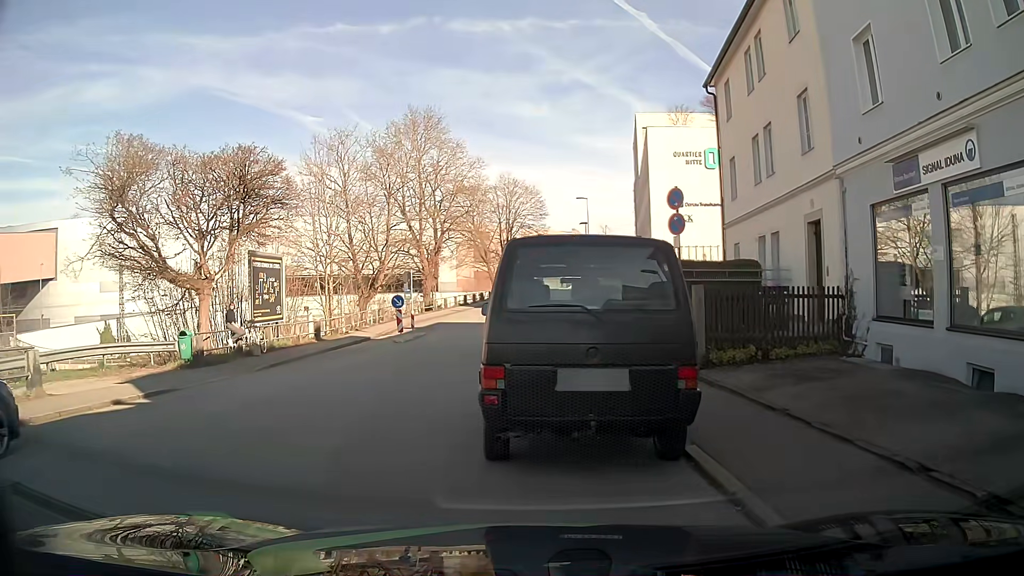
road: residential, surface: asphalt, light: Day
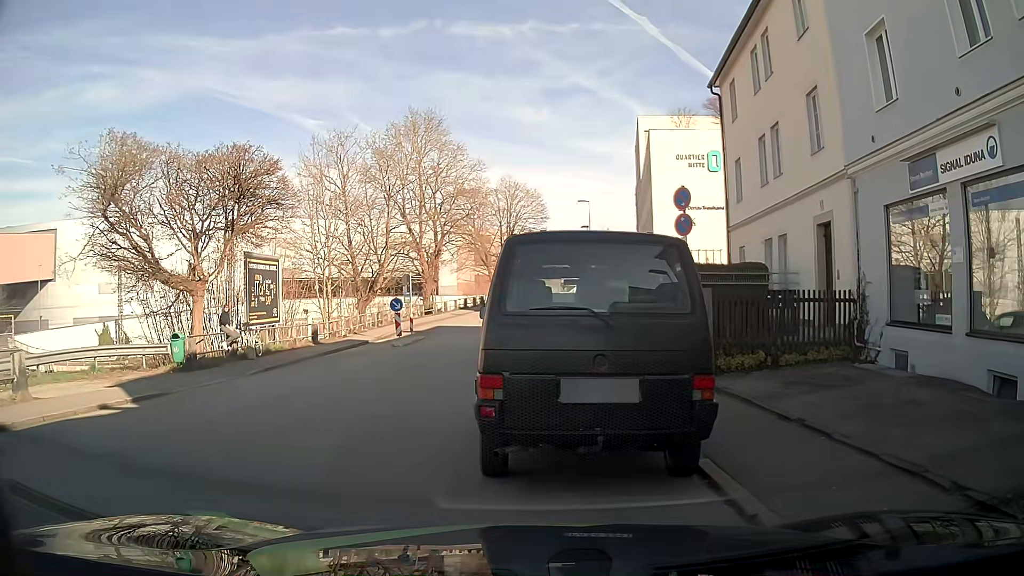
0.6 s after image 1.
(0.0, +0.4) m; 0°
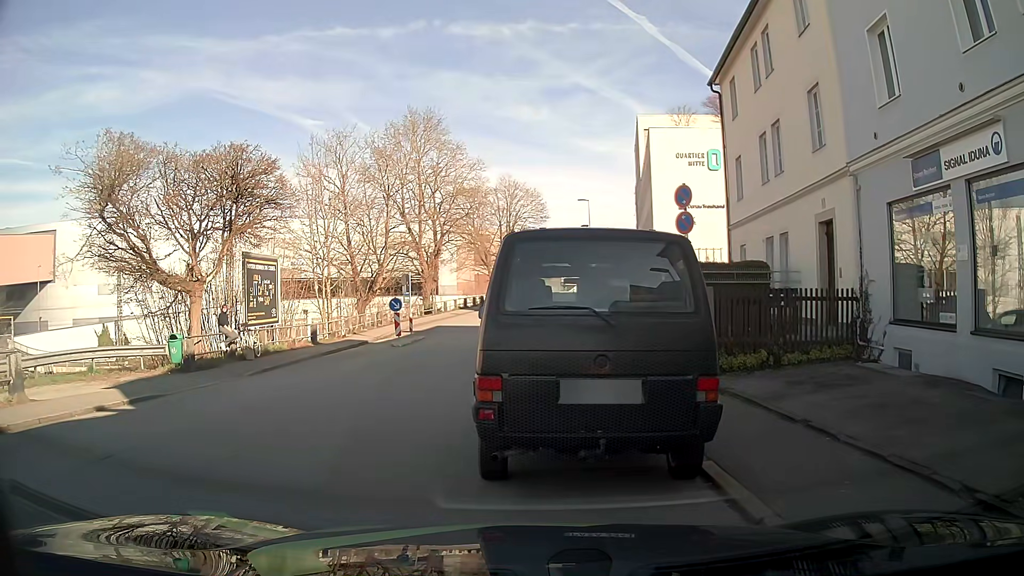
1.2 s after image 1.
(0.0, +0.1) m; 0°
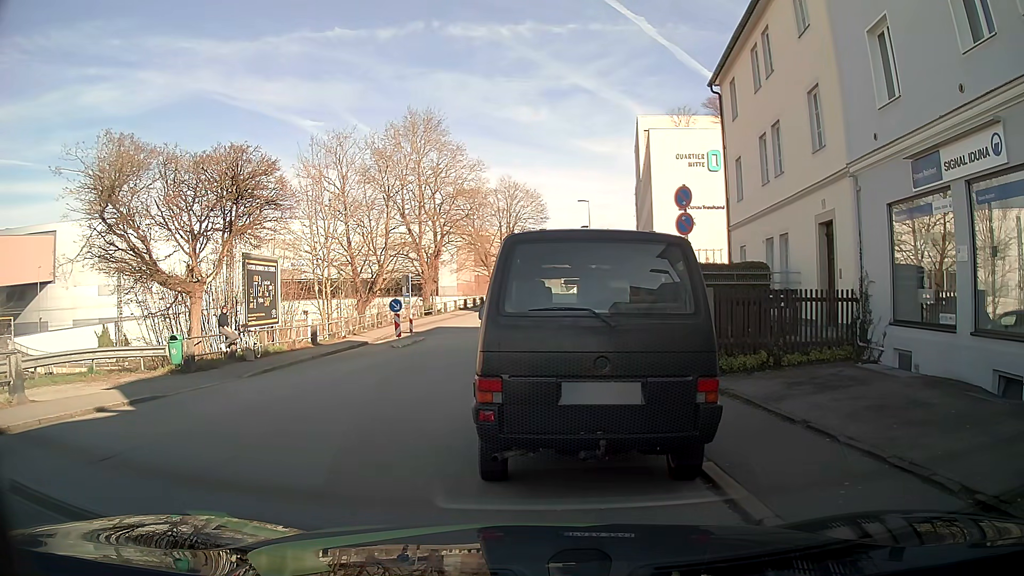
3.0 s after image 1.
(0.0, +0.1) m; 0°
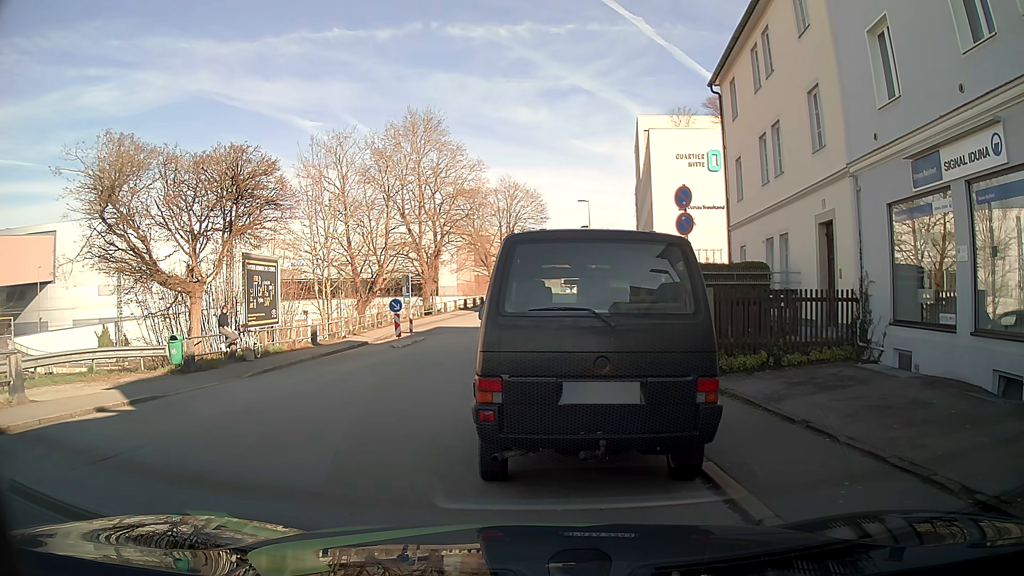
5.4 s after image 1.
(0.0, 0.0) m; 0°
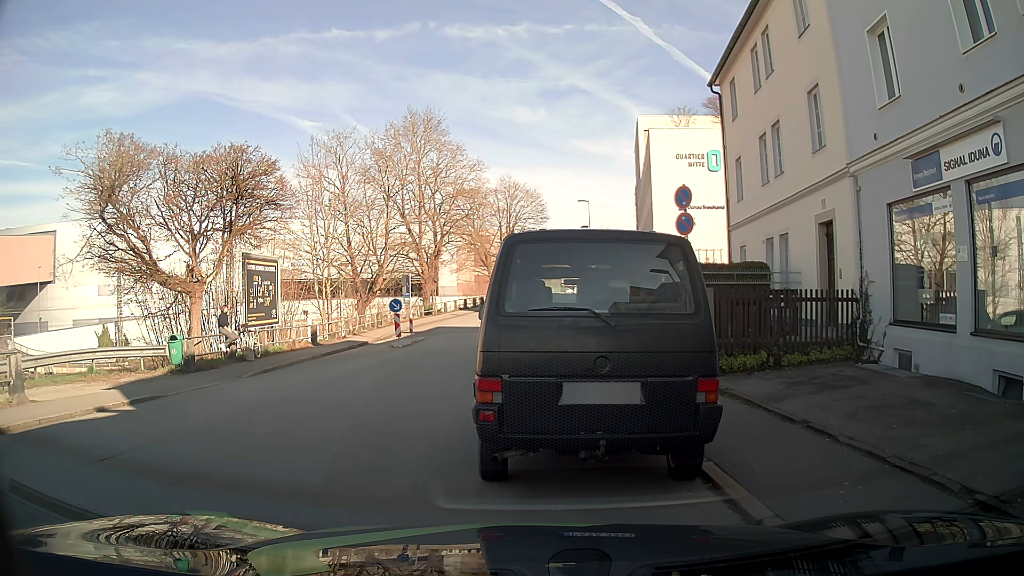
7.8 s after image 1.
(0.0, 0.0) m; 0°
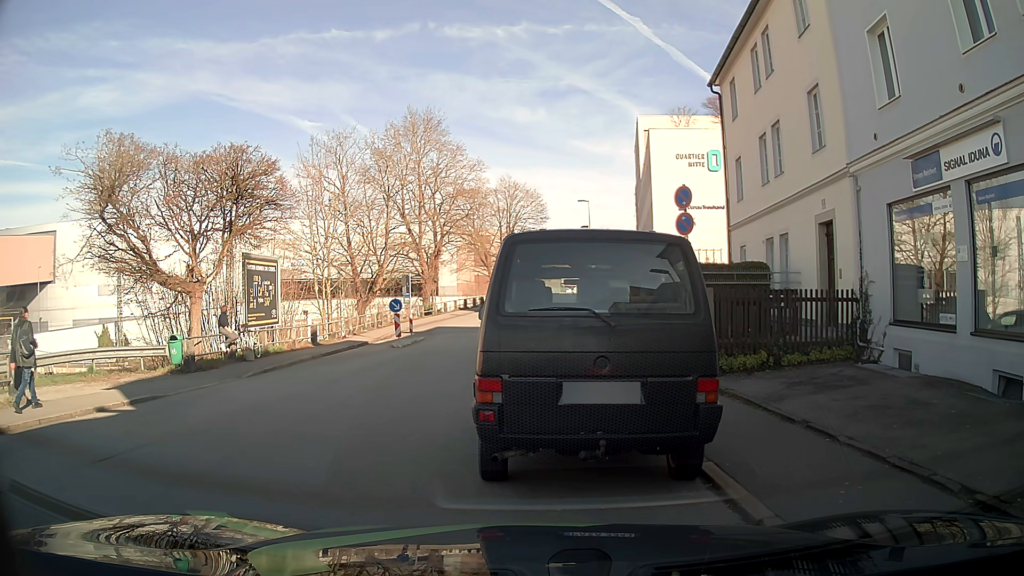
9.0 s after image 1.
(0.0, 0.0) m; 0°
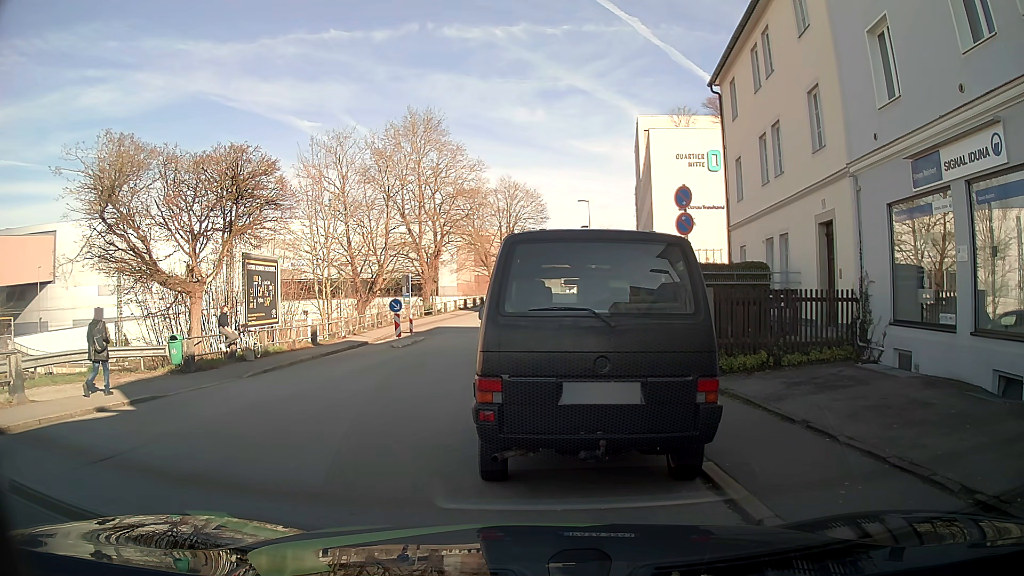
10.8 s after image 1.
(0.0, 0.0) m; 0°
